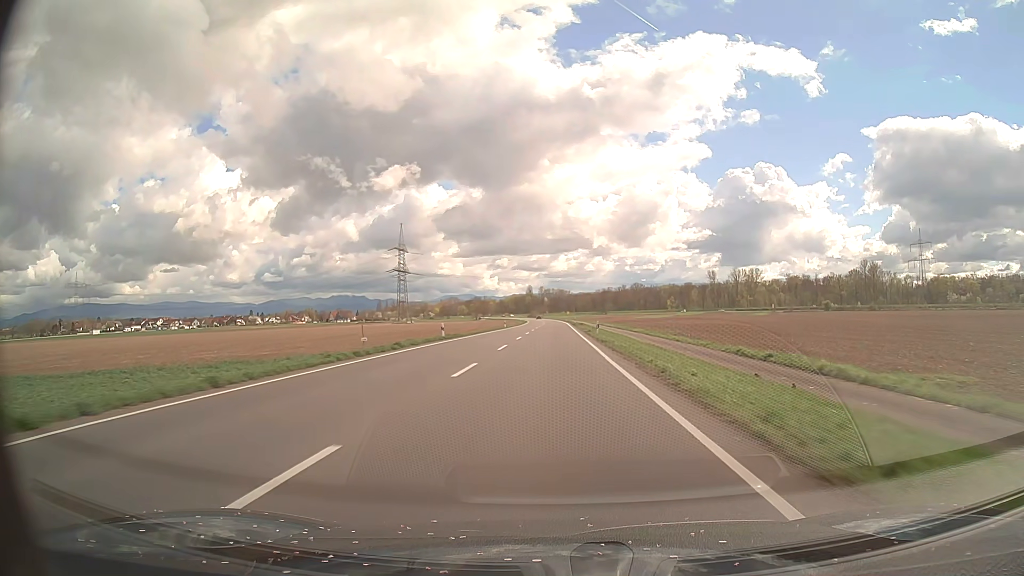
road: secondary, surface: asphalt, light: Day
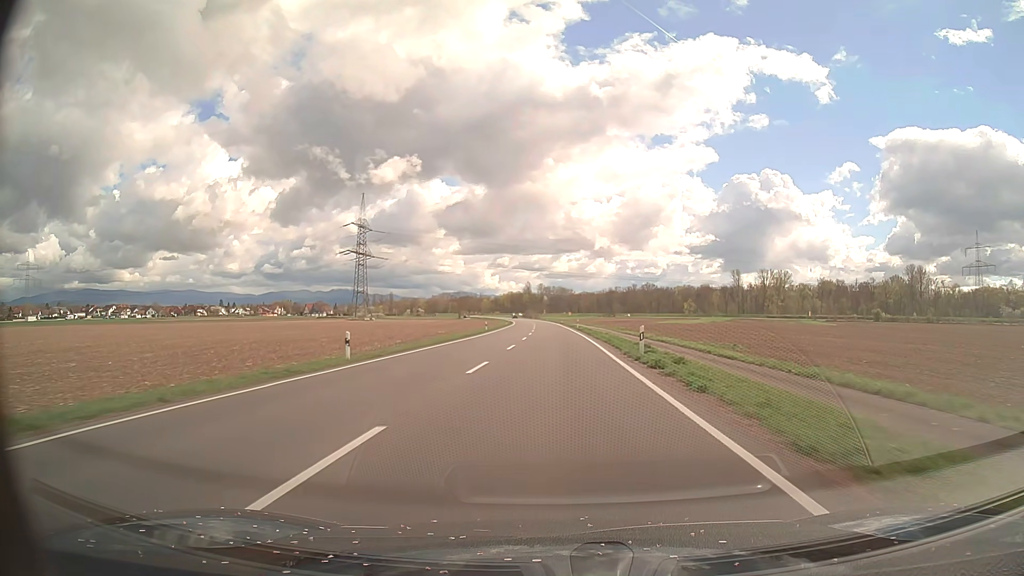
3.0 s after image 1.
(0.0, +70.9) m; 0°
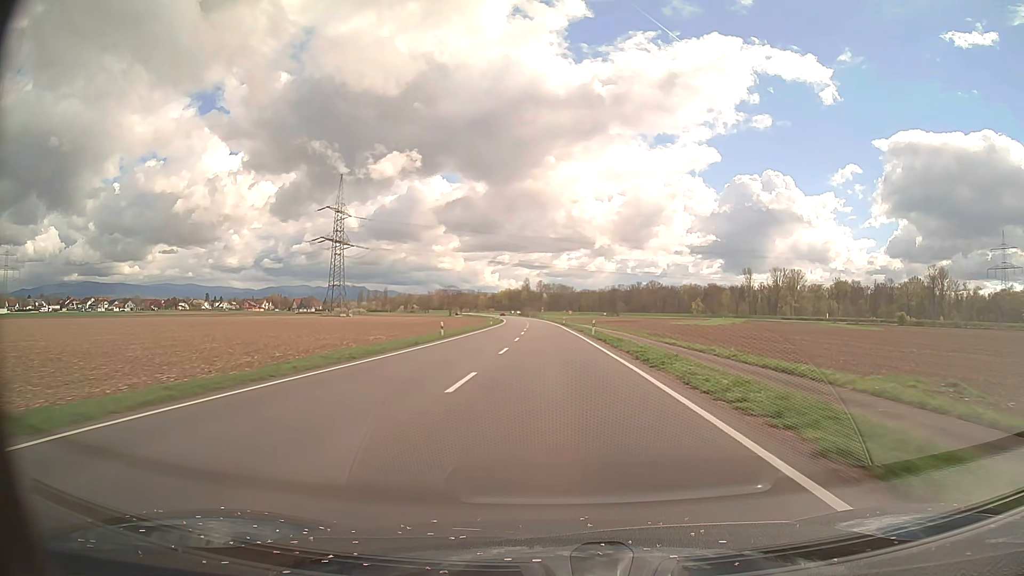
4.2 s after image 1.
(0.0, +28.3) m; 0°
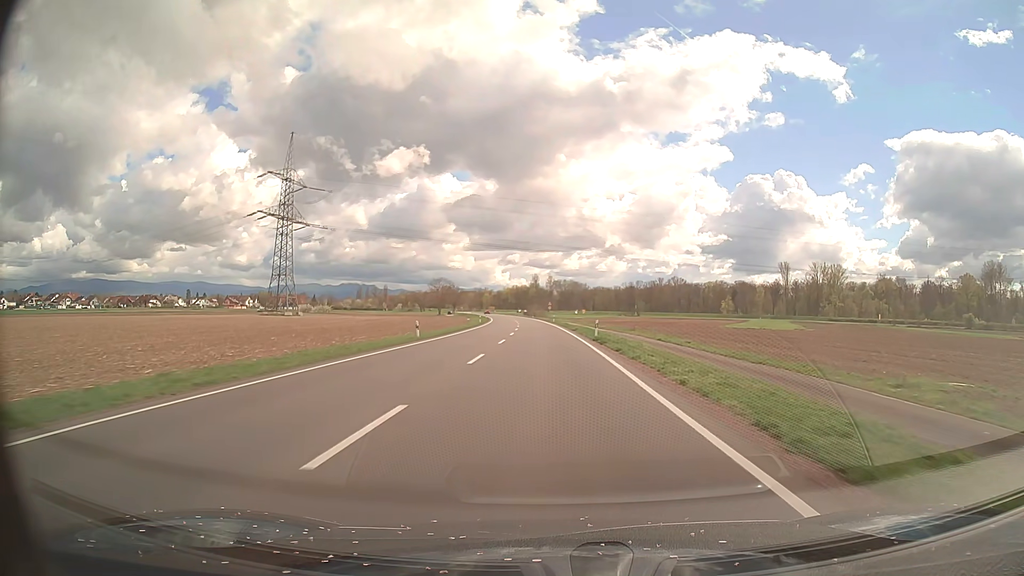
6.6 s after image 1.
(-0.3, +53.8) m; -1°
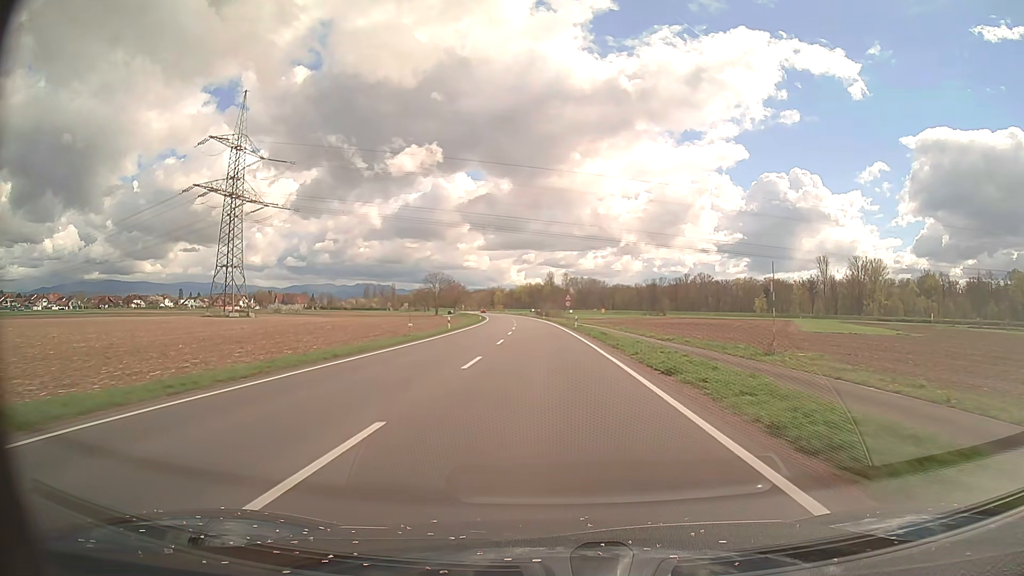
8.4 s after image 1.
(-0.4, +37.6) m; -1°
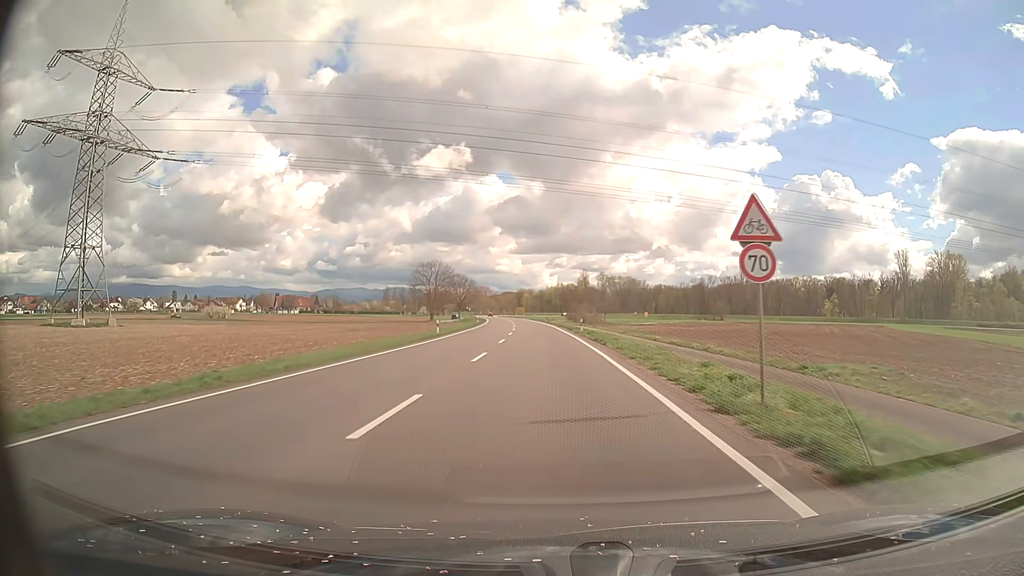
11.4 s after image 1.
(-1.1, +56.6) m; -3°
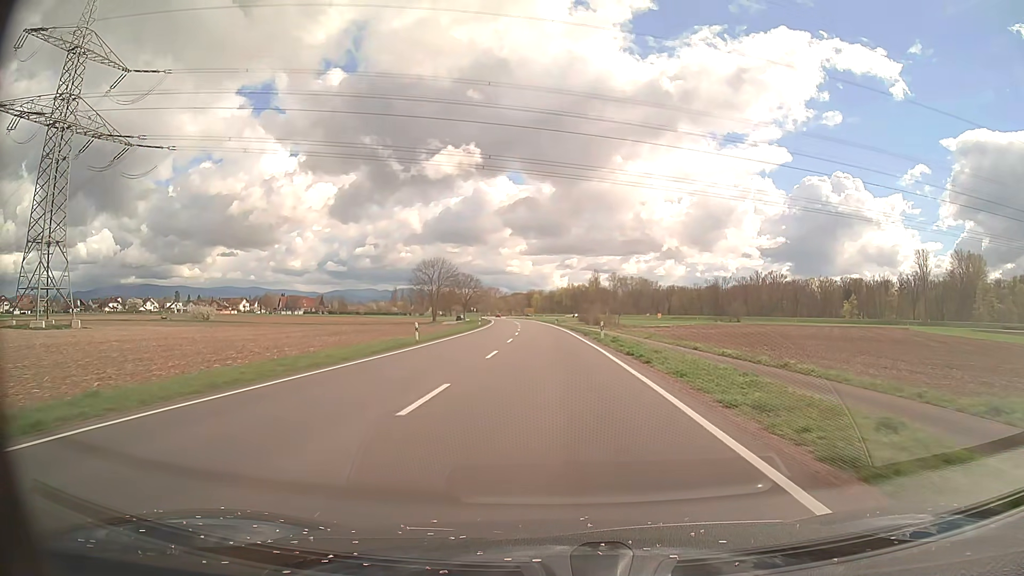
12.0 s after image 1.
(-0.1, +10.2) m; -1°
